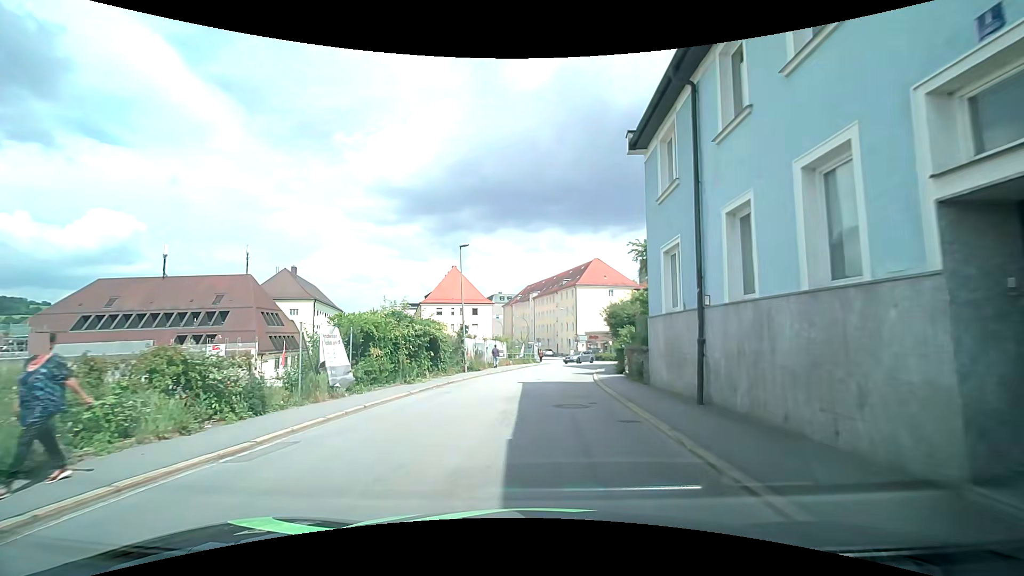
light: Day
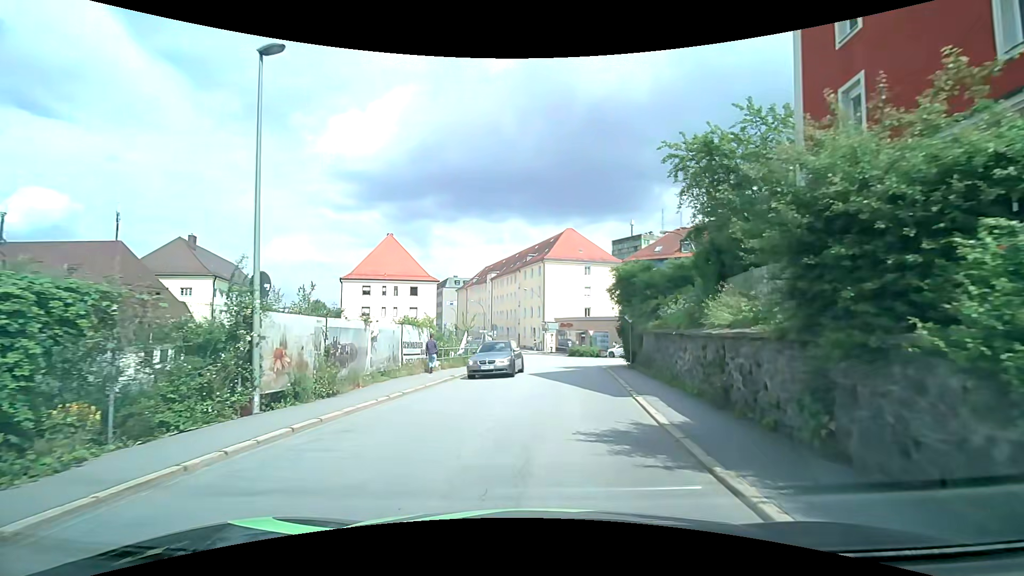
(+0.8, +19.8) m; +5°
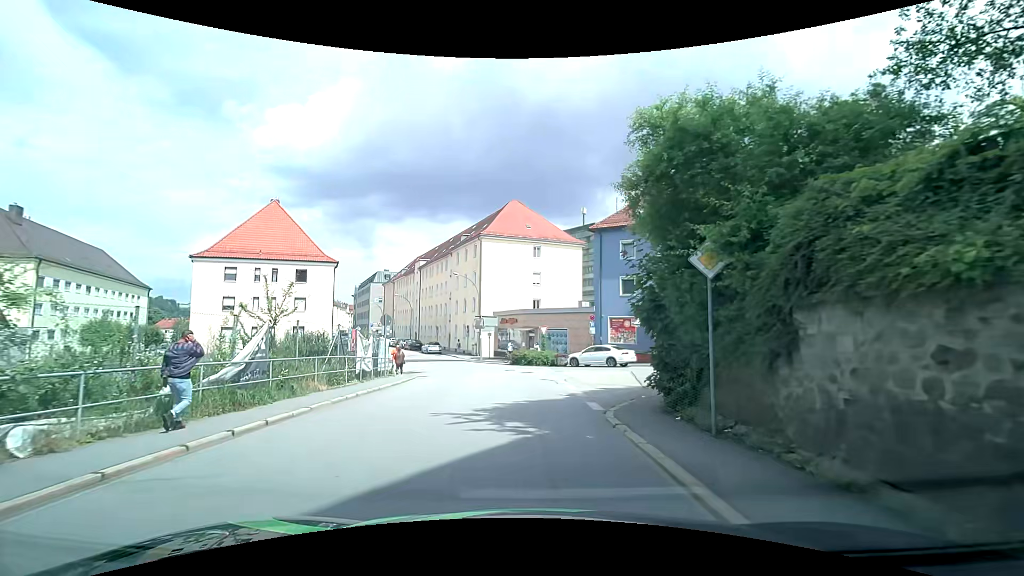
(+1.1, +17.2) m; +6°
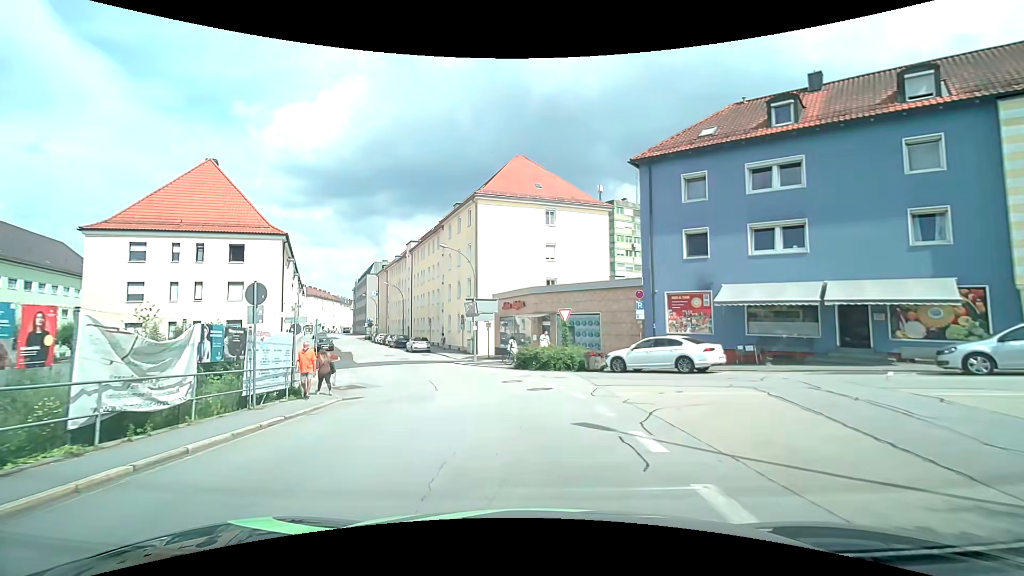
(-0.1, +13.4) m; -1°
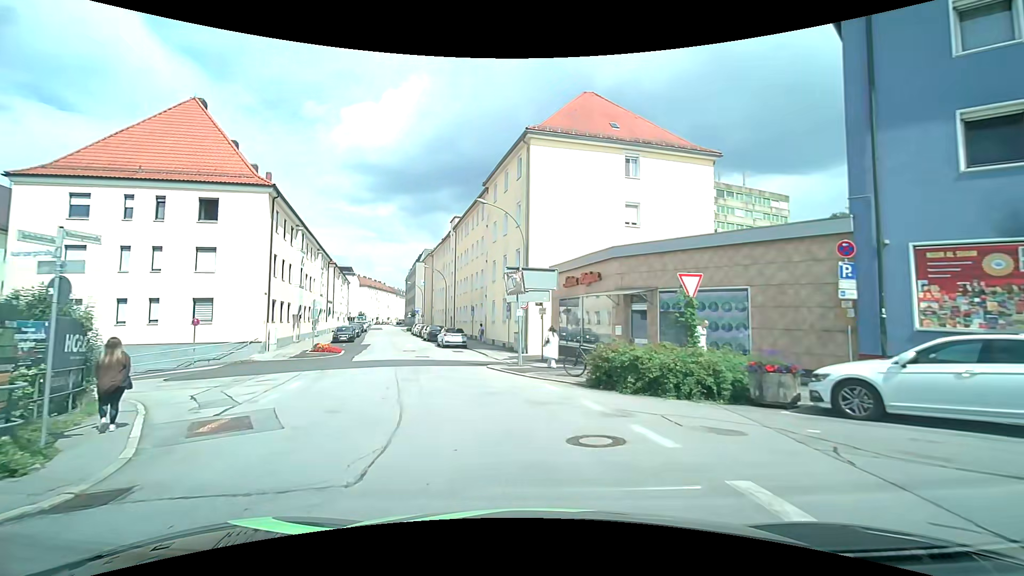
(-0.6, +11.9) m; -7°
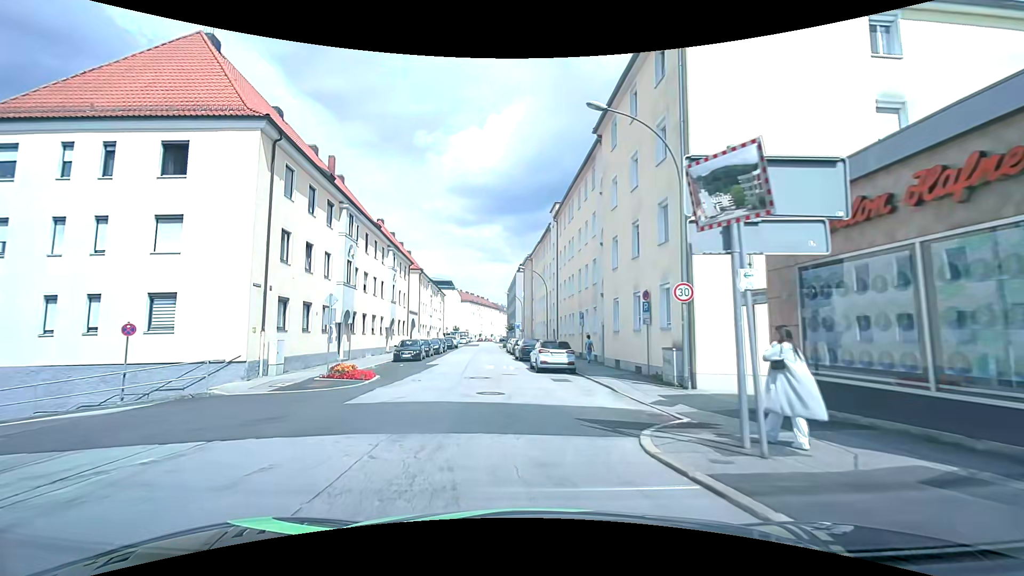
(-1.3, +13.3) m; -12°
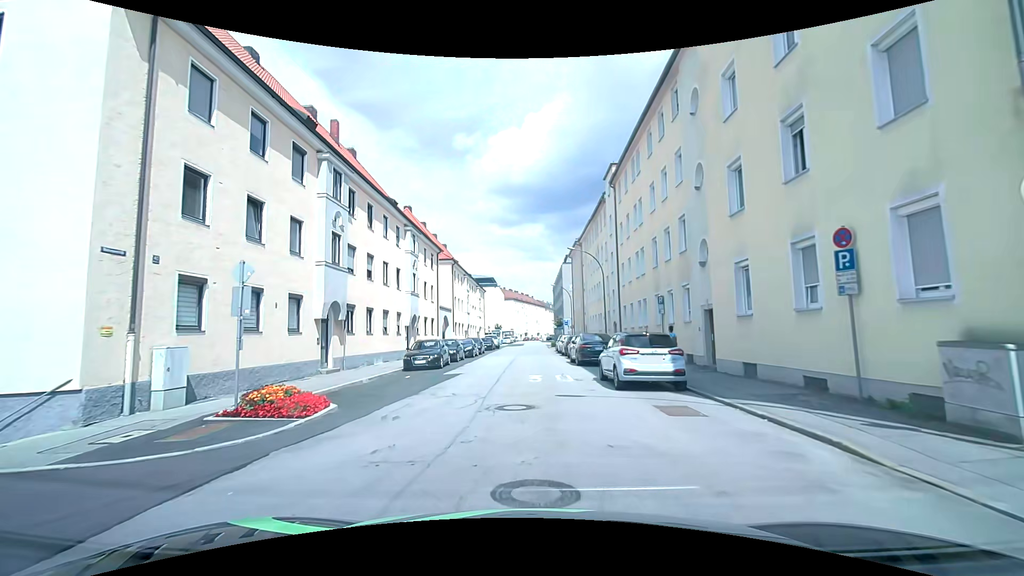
(-0.5, +9.2) m; -6°
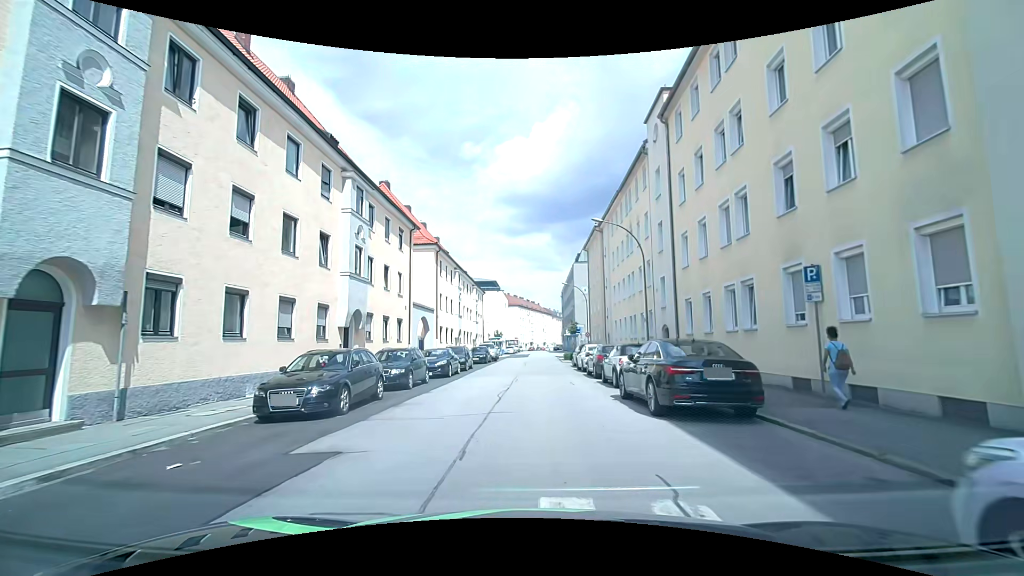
(0.0, +12.9) m; 0°
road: tertiary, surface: asphalt
(0, +10) (0, +20) (0, +30) (+1, +40) (+1, +50) (+1, +60) (+2, +70) (+3, +80) (+3, +90) (+3, +100) m
